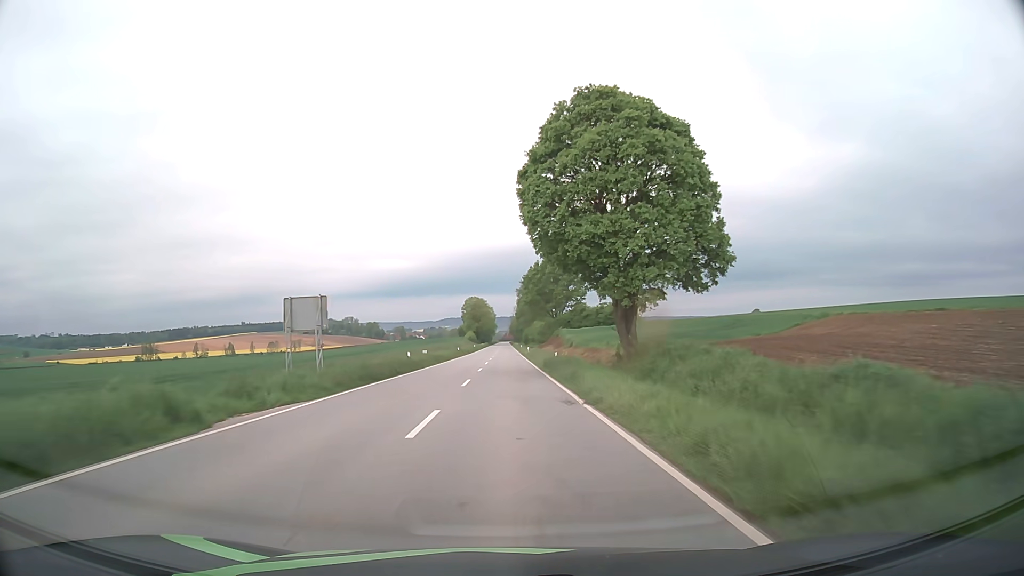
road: secondary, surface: asphalt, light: Day
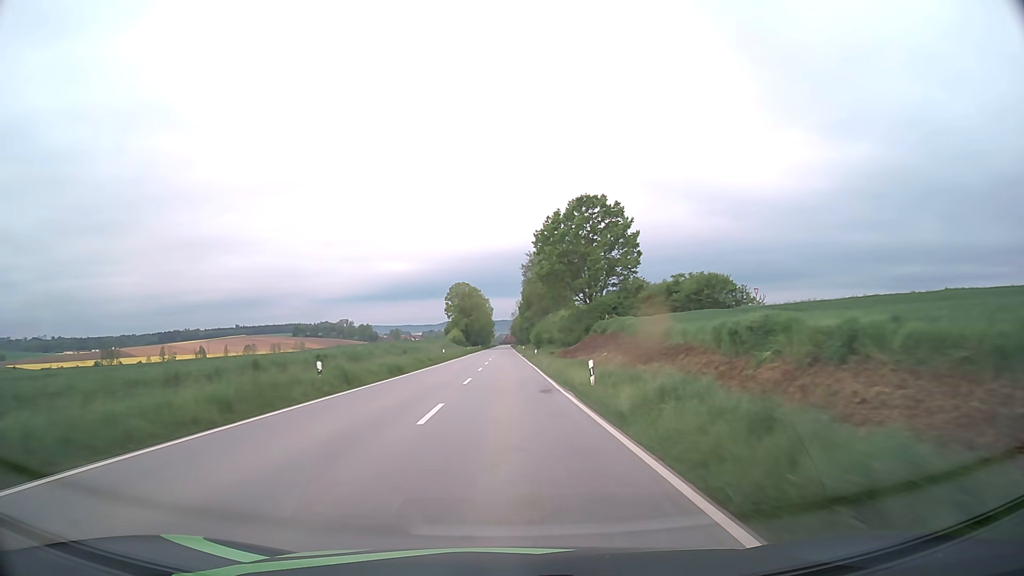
(-0.1, +58.1) m; 0°
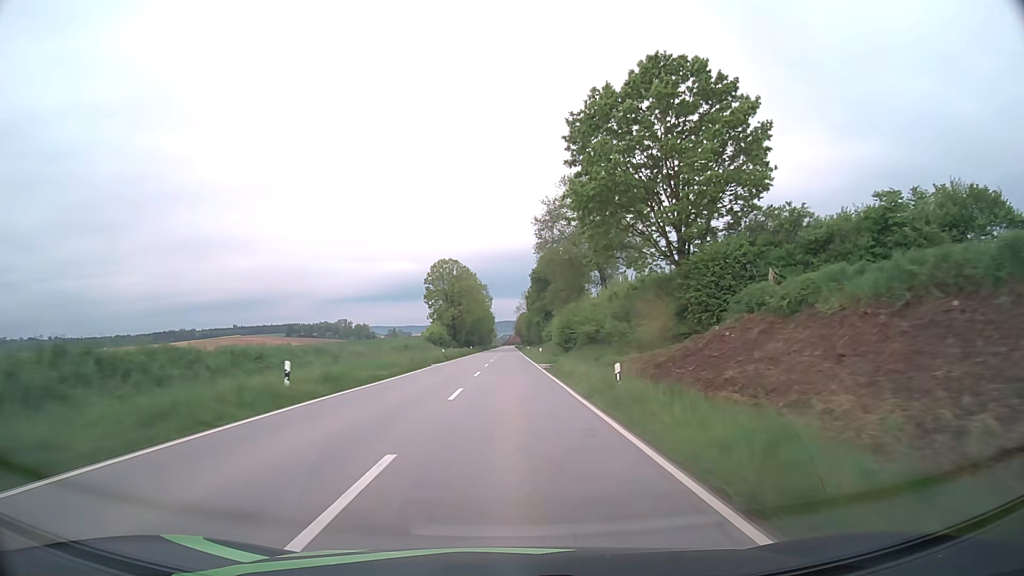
(-0.1, +43.6) m; 0°
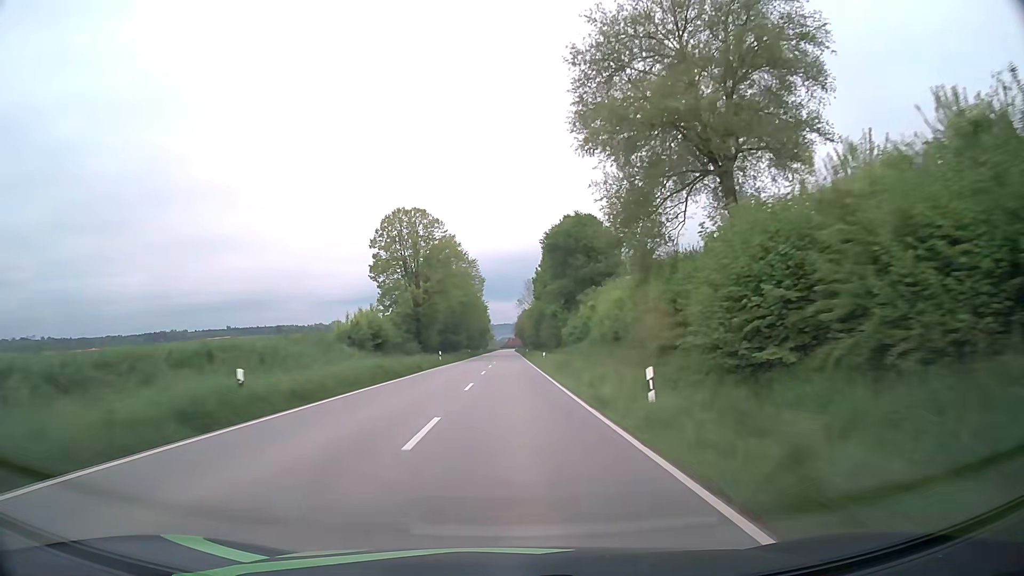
(0.0, +43.6) m; 0°
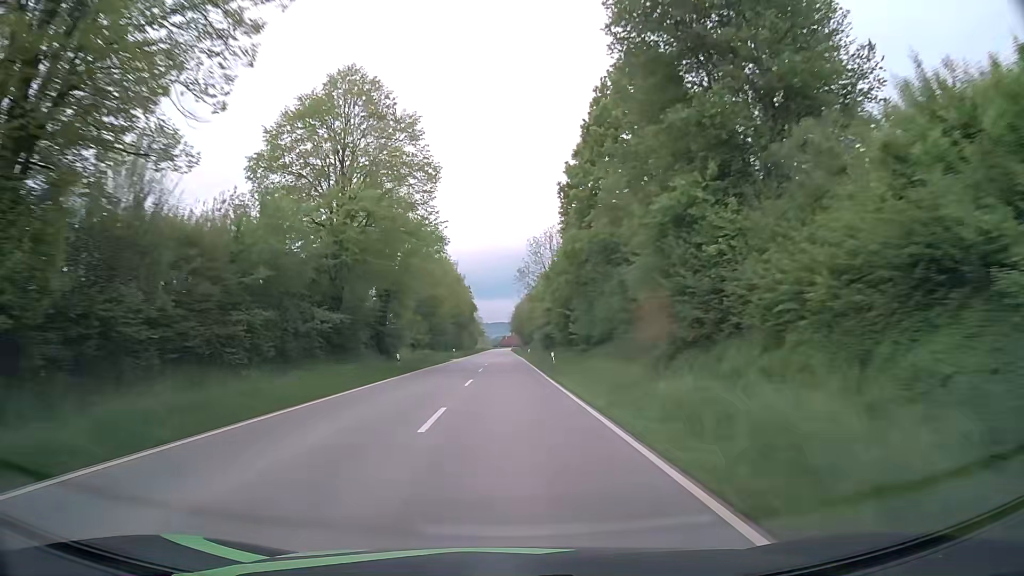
(+0.4, +58.6) m; +1°
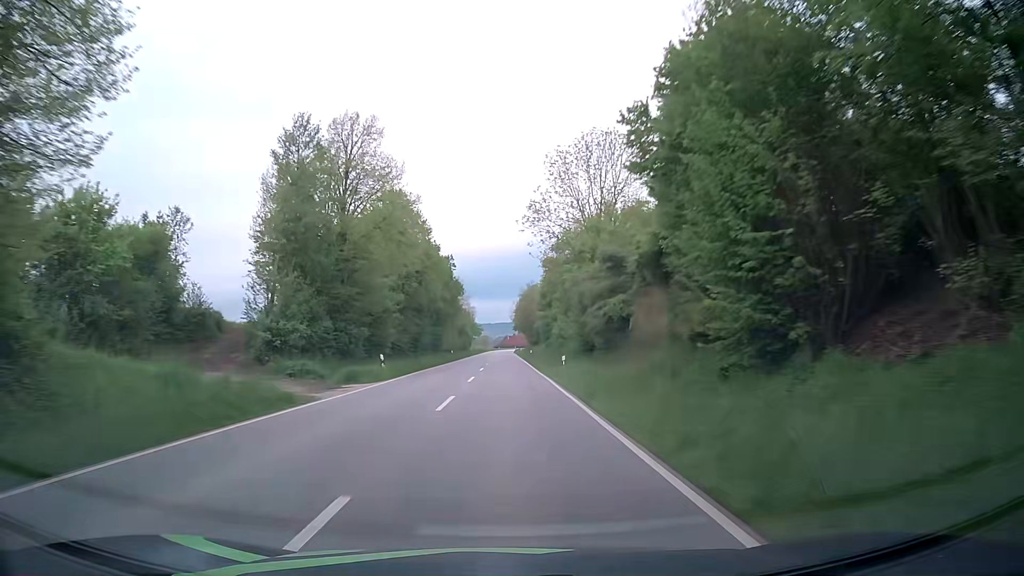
(0.0, +44.5) m; 0°
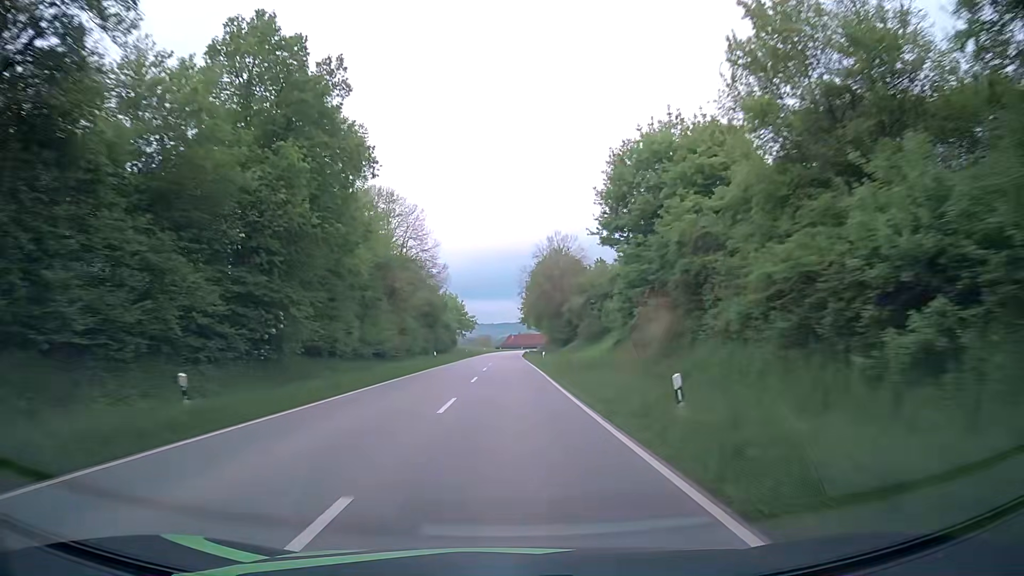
(-0.2, +60.2) m; -1°
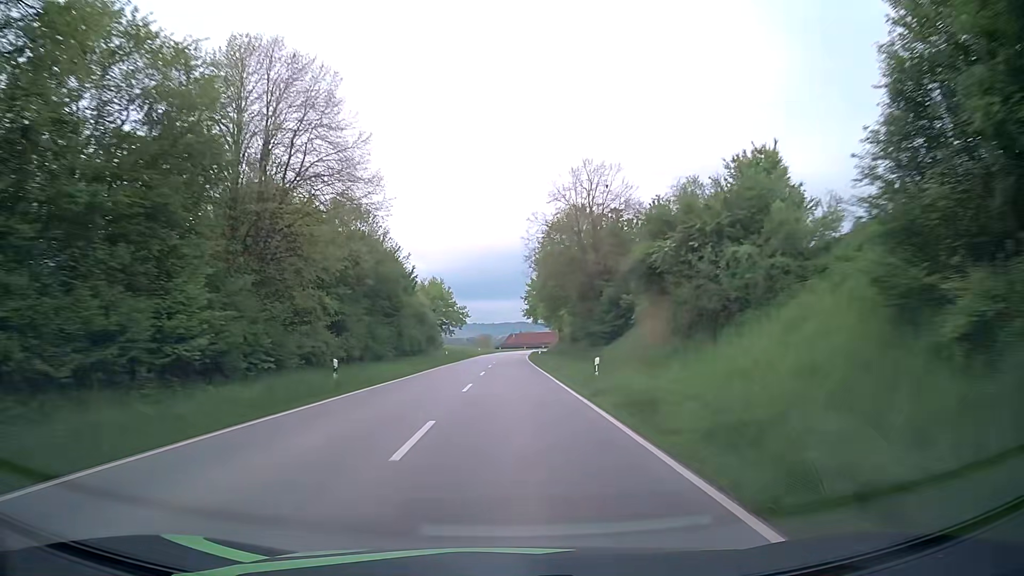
(0.0, +30.4) m; 0°
(0, +10) (0, +20) (0, +30) (0, +40) (0, +50) (0, +60) (0, +70) (0, +80) (+1, +90) (+1, +100) m
